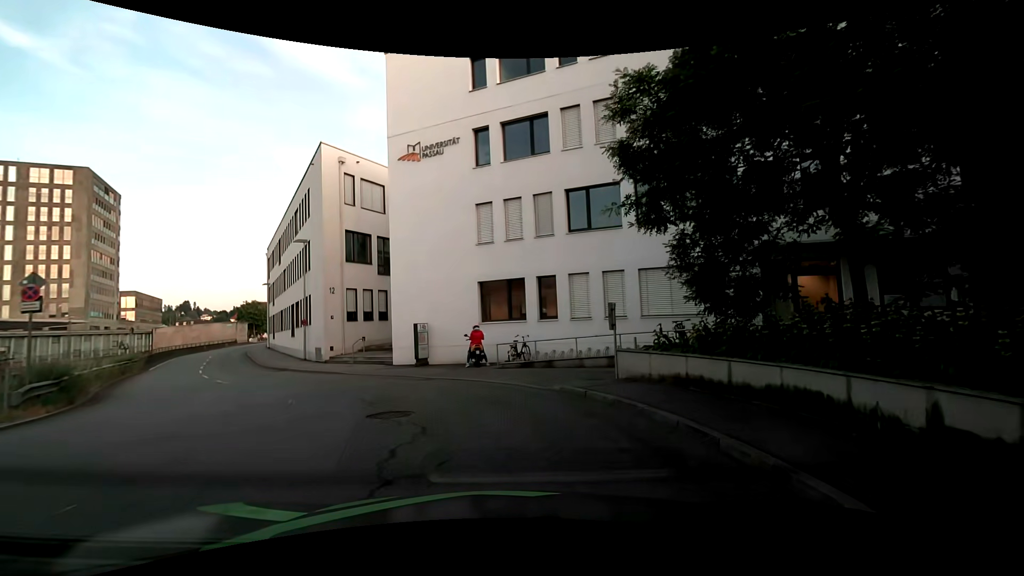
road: residential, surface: asphalt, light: Day
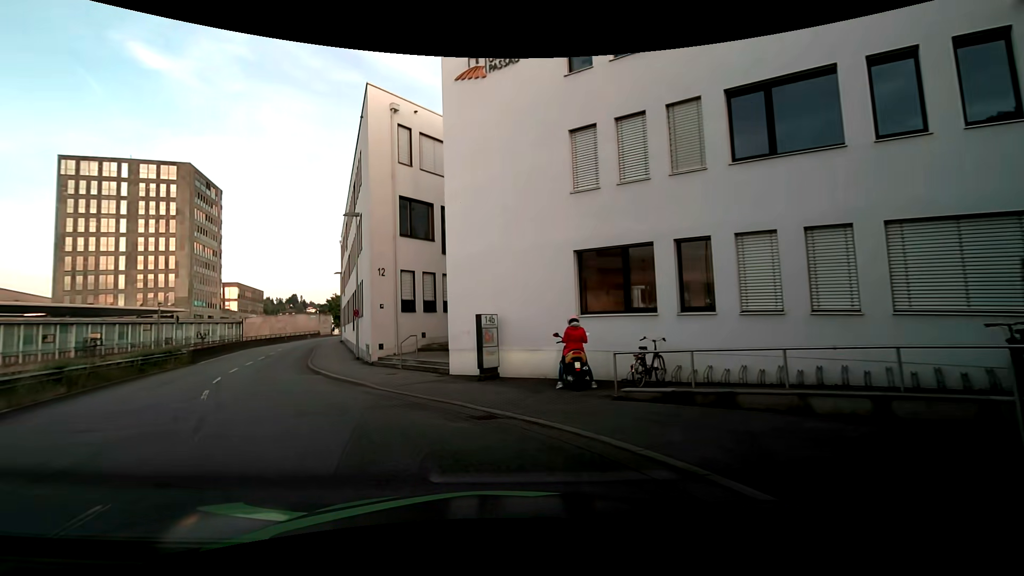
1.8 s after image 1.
(-0.4, +7.9) m; -10°
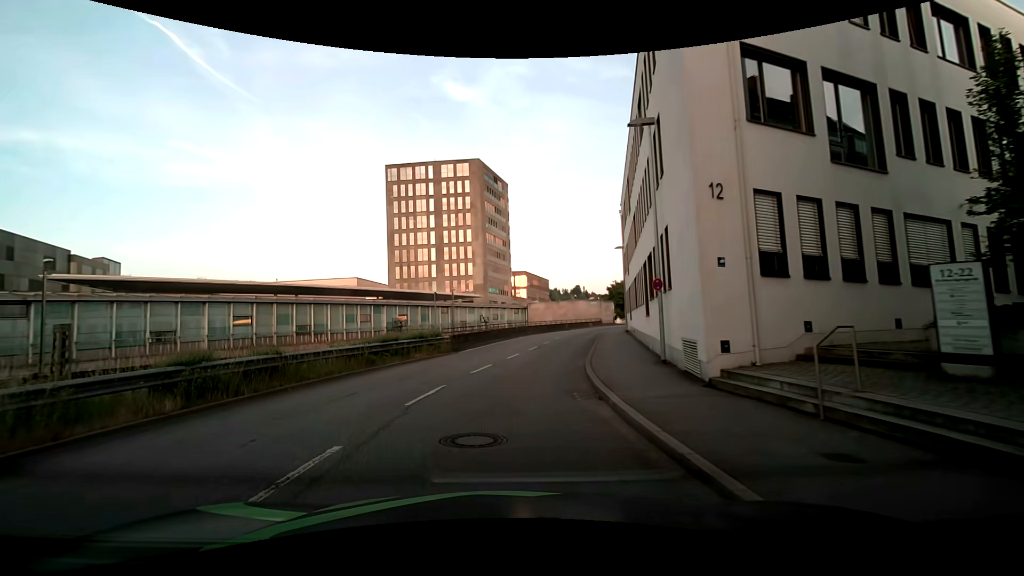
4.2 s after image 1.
(-3.0, +11.4) m; -31°
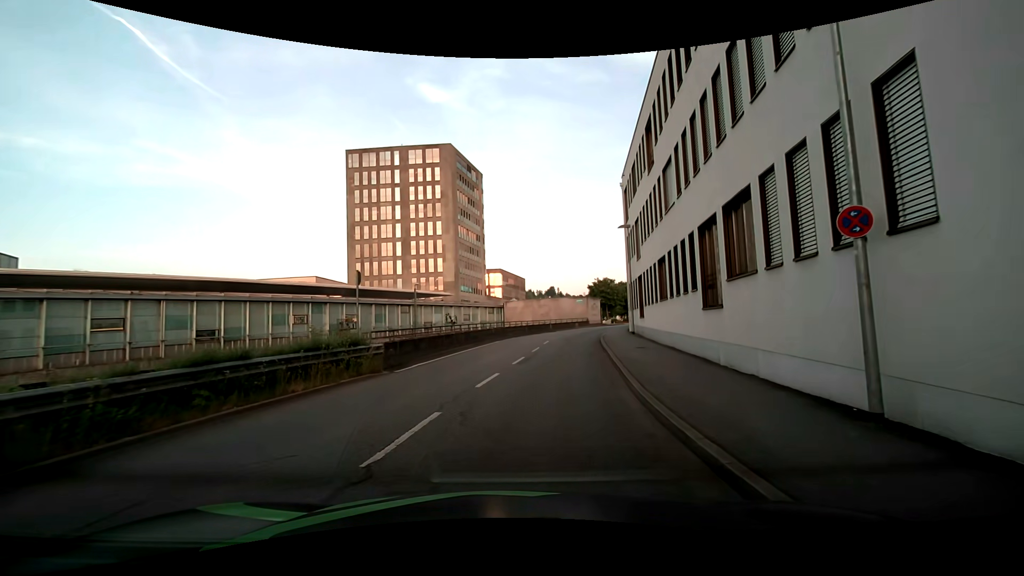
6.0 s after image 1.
(-0.3, +10.0) m; +2°
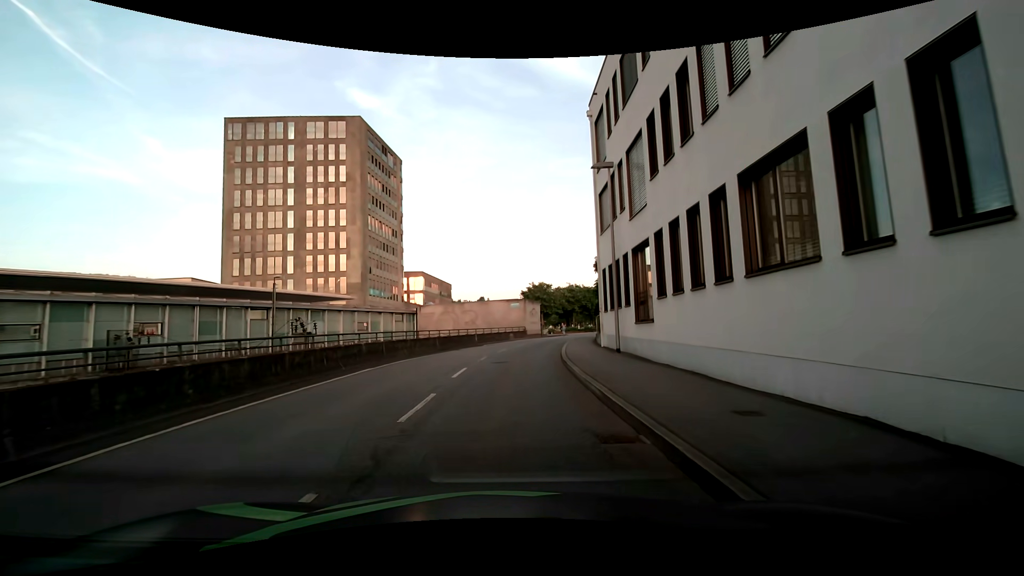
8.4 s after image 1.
(+1.4, +15.5) m; +8°
